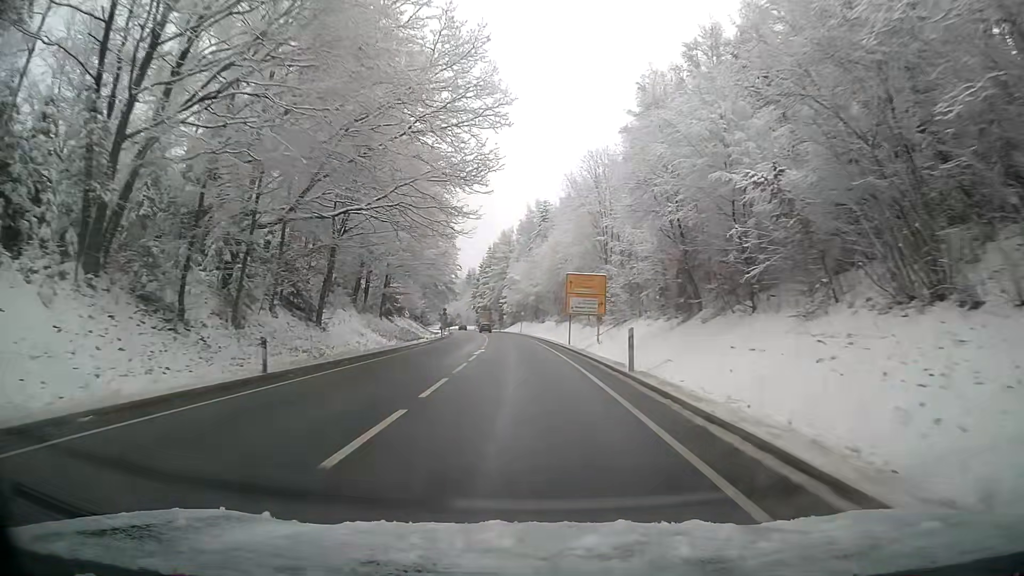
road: primary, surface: asphalt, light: Day
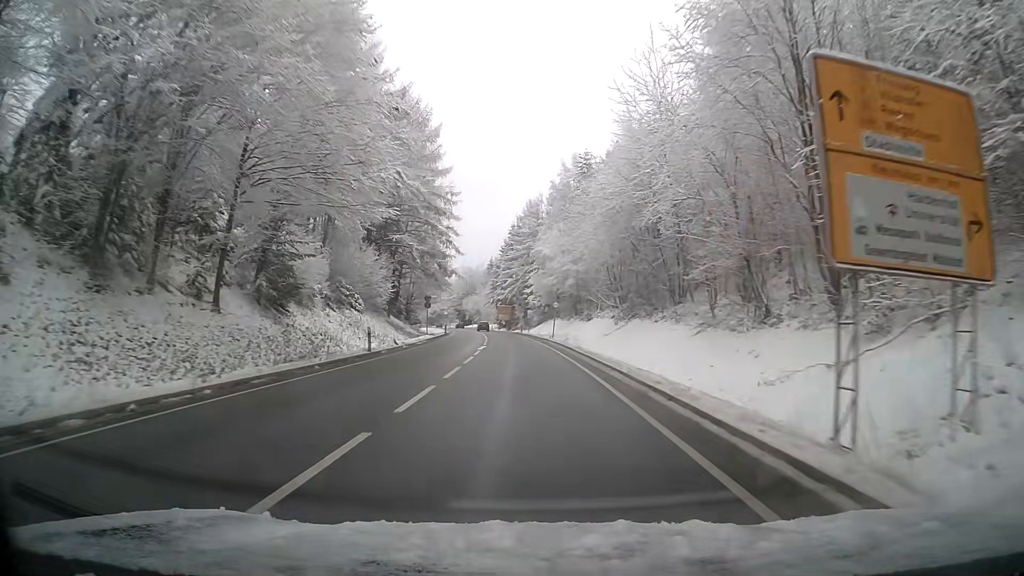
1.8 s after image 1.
(-0.8, +38.3) m; -2°
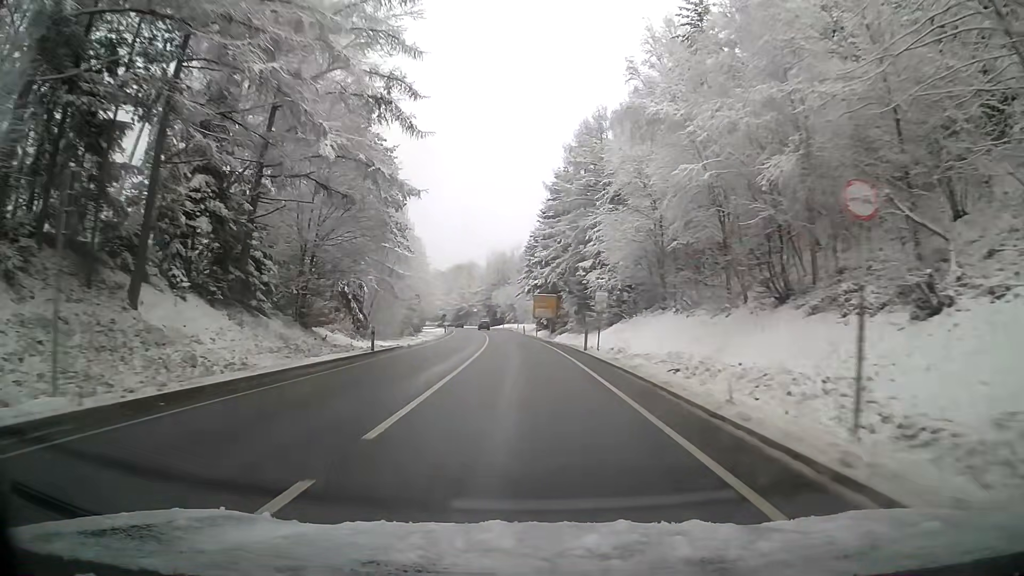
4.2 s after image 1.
(-1.6, +50.8) m; -4°
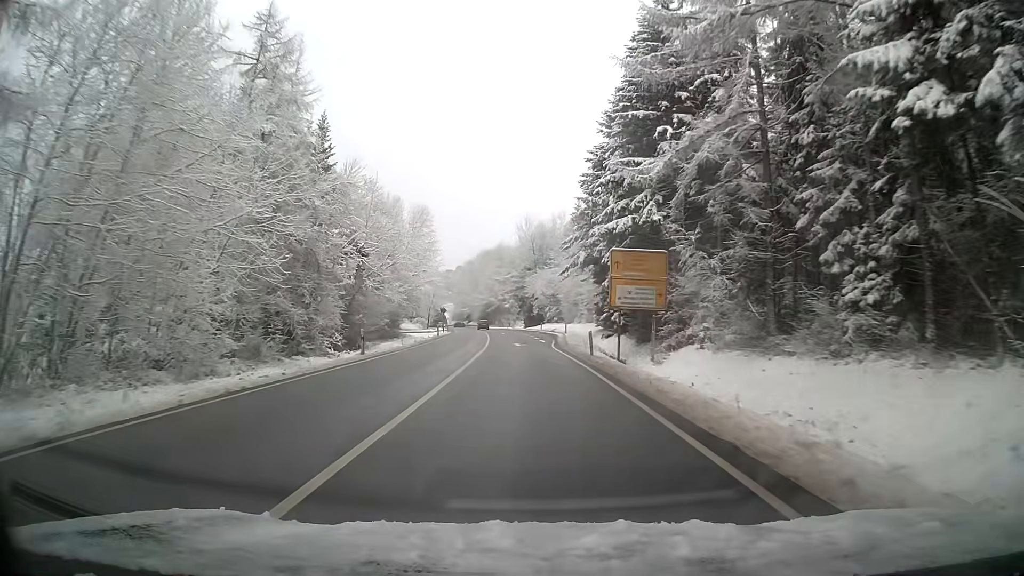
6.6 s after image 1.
(-1.7, +50.2) m; -4°
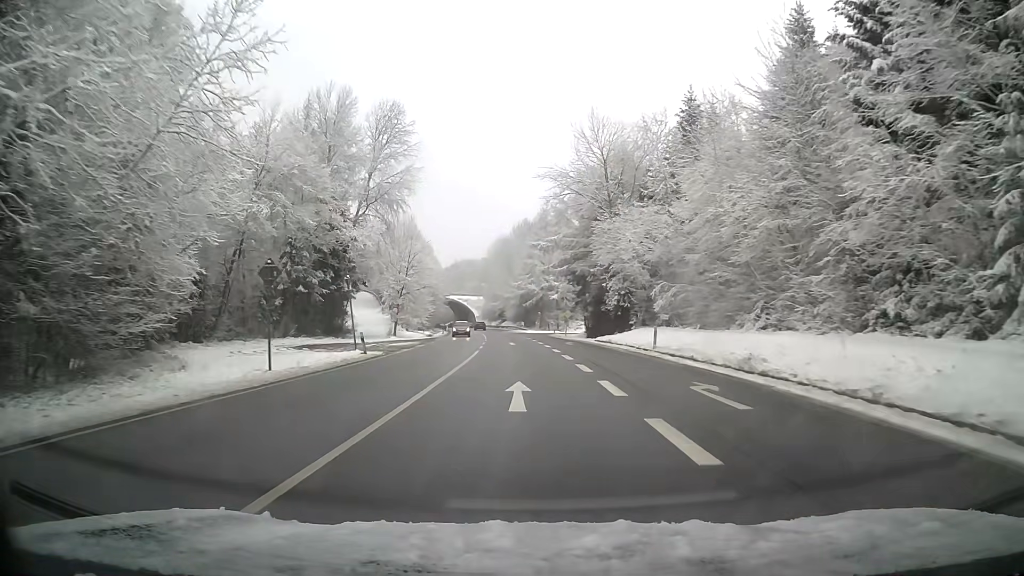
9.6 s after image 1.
(-2.1, +61.5) m; -4°
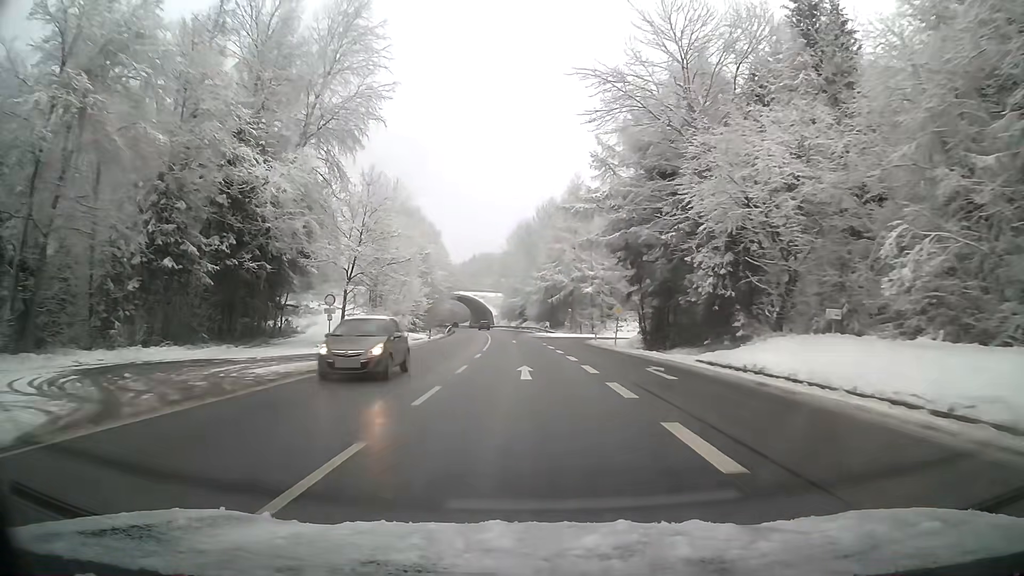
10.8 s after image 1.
(-0.4, +24.3) m; -2°
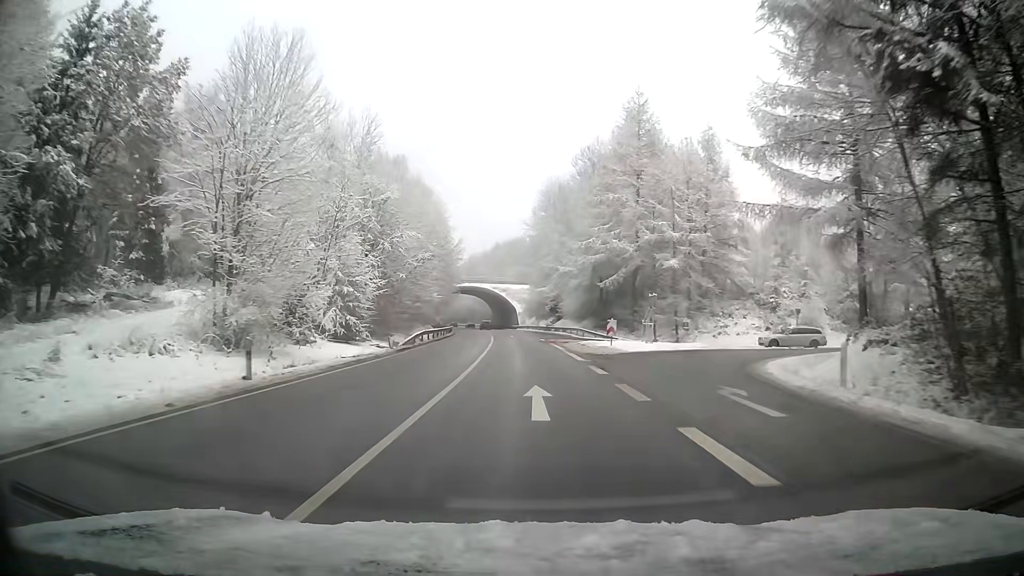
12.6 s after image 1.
(-0.8, +36.6) m; -2°
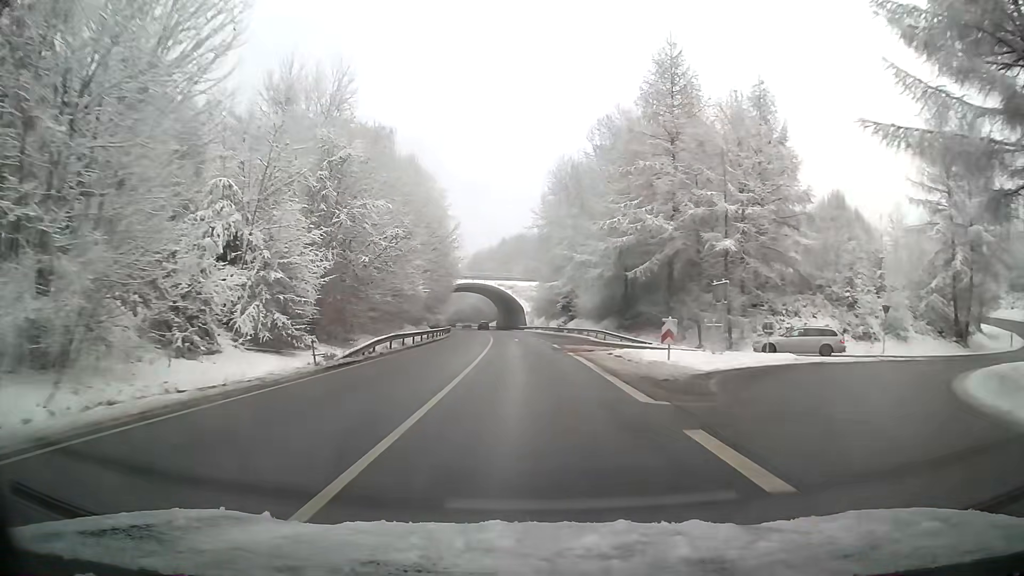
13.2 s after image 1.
(0.0, +12.2) m; 0°
